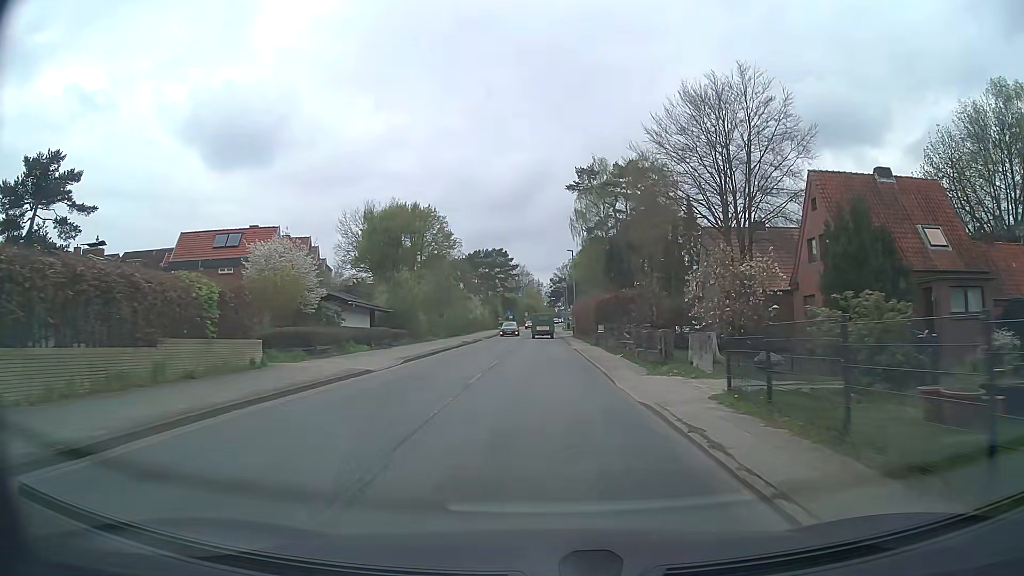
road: tertiary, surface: asphalt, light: Day
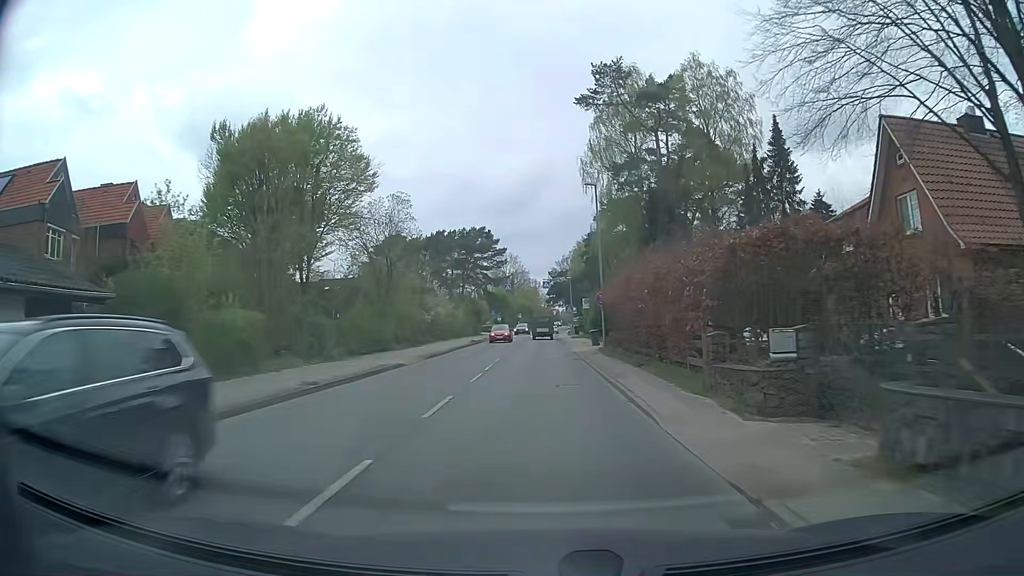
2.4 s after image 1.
(0.0, +30.4) m; 0°
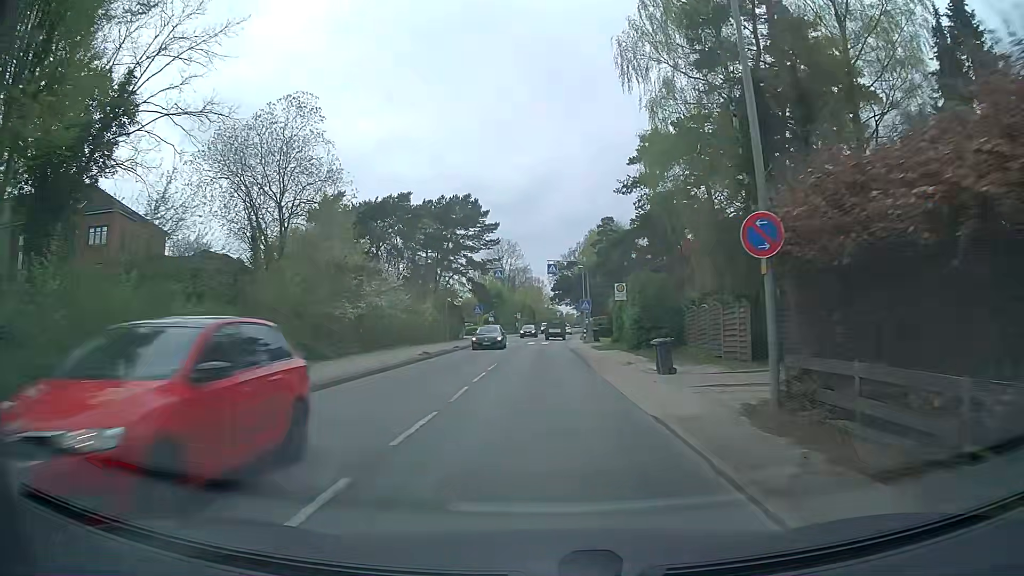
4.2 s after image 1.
(-0.1, +22.8) m; 0°
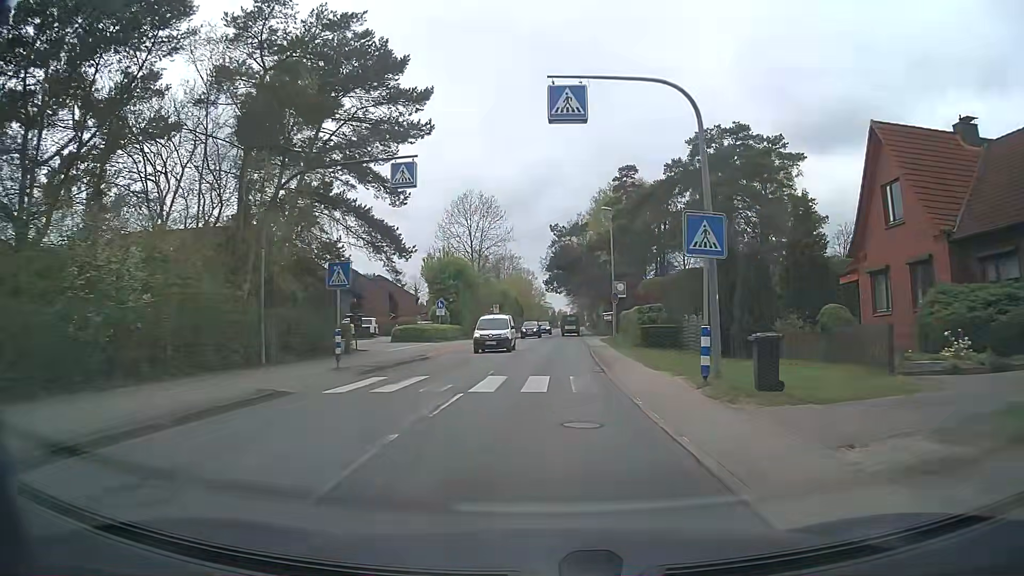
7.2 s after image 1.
(+0.2, +38.0) m; +1°
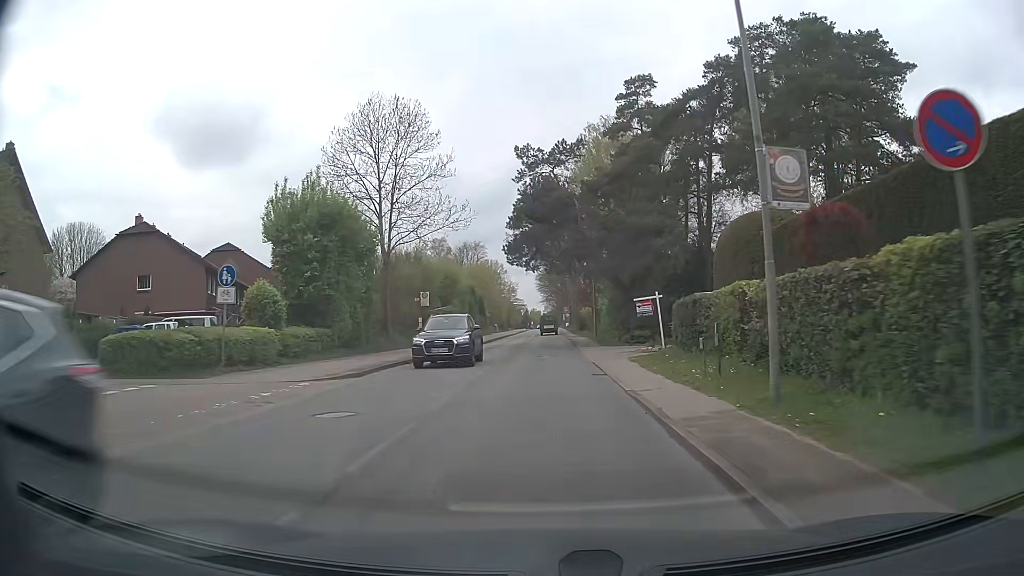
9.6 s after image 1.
(+0.8, +30.4) m; +3°
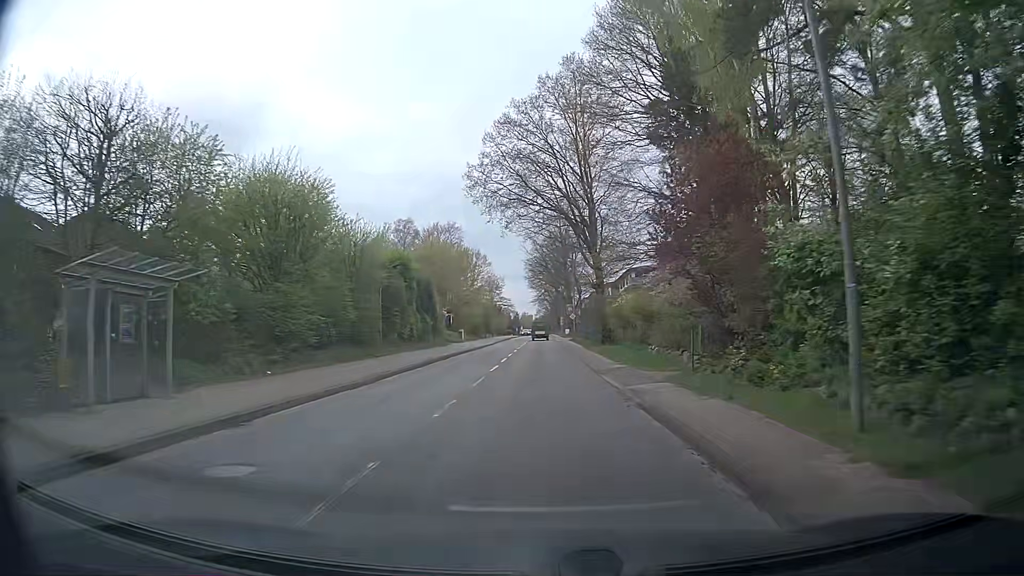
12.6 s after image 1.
(-0.1, +38.0) m; 0°
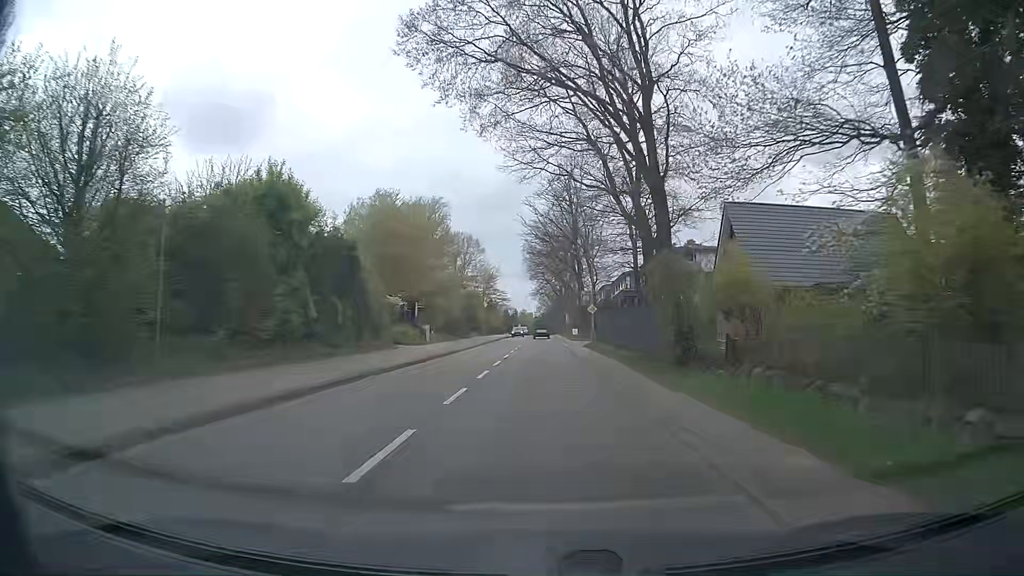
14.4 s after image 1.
(+0.1, +22.8) m; 0°
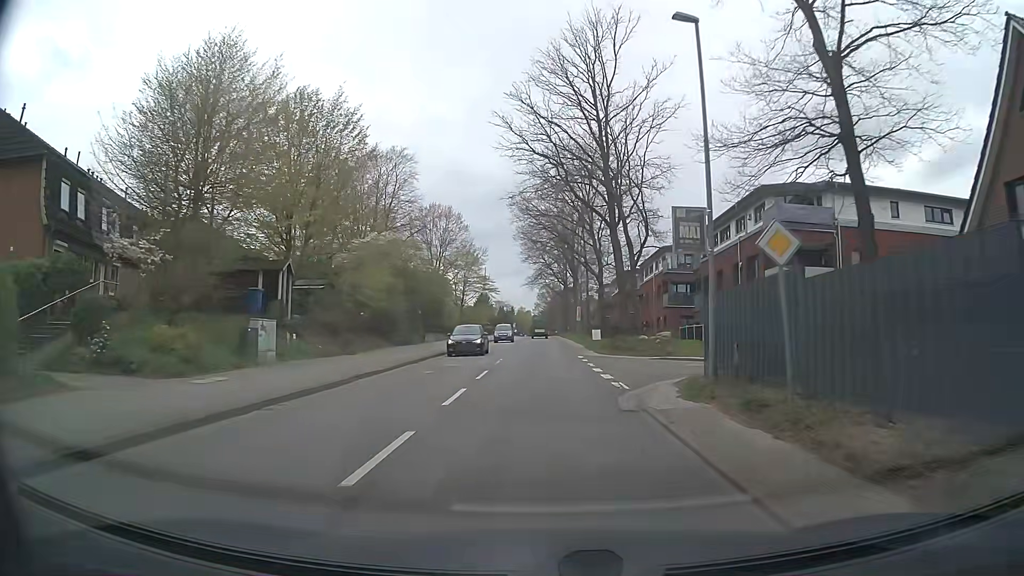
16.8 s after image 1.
(+0.2, +30.5) m; +1°
(0, +10) (0, +20) (0, +30) (0, +40) (0, +50) (0, +60) (0, +70) (0, +80) (0, +90) (0, +100) m
